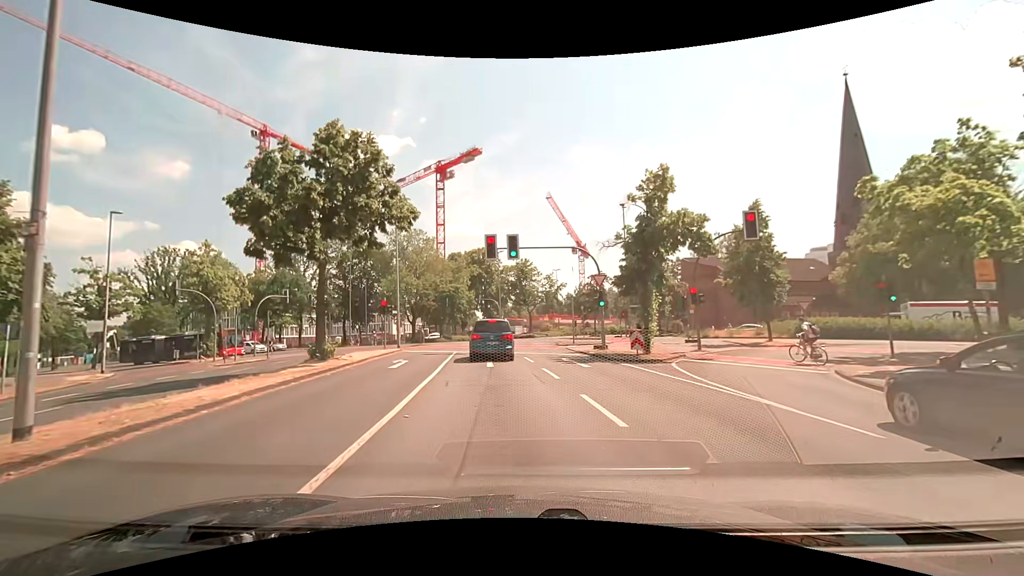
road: unclassified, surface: asphalt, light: Day
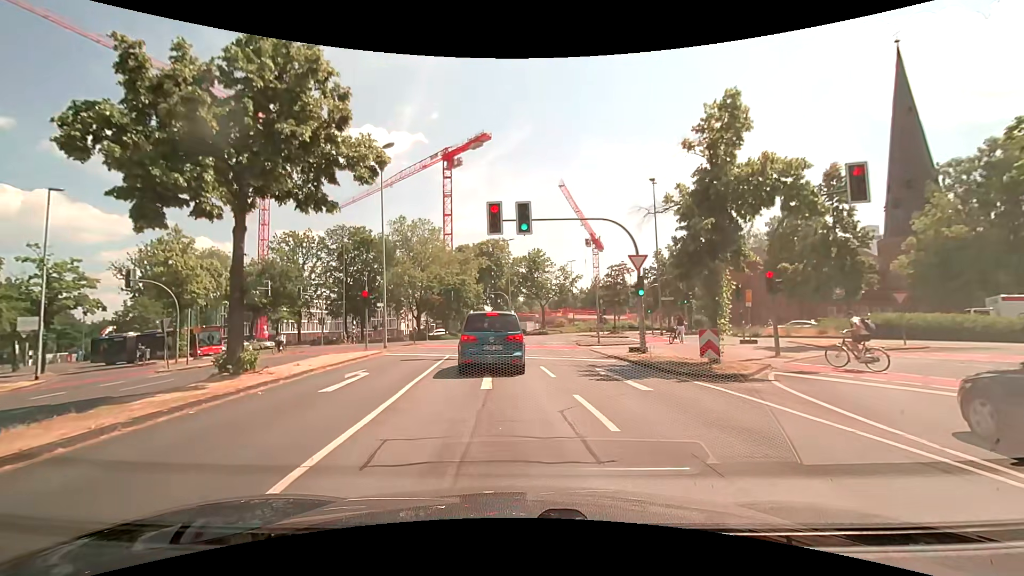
(-0.2, +6.4) m; -2°
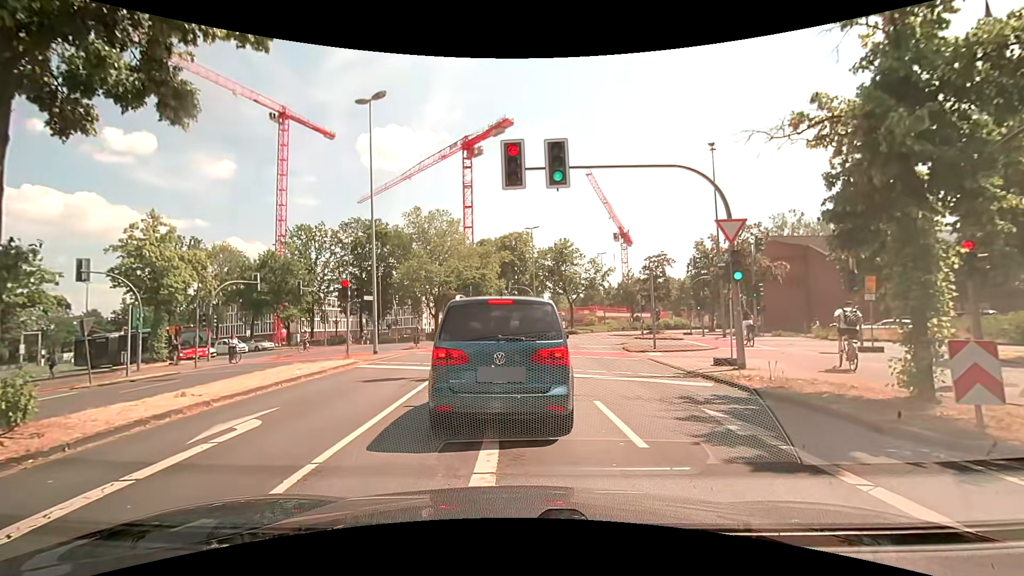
(-0.1, +6.6) m; -2°
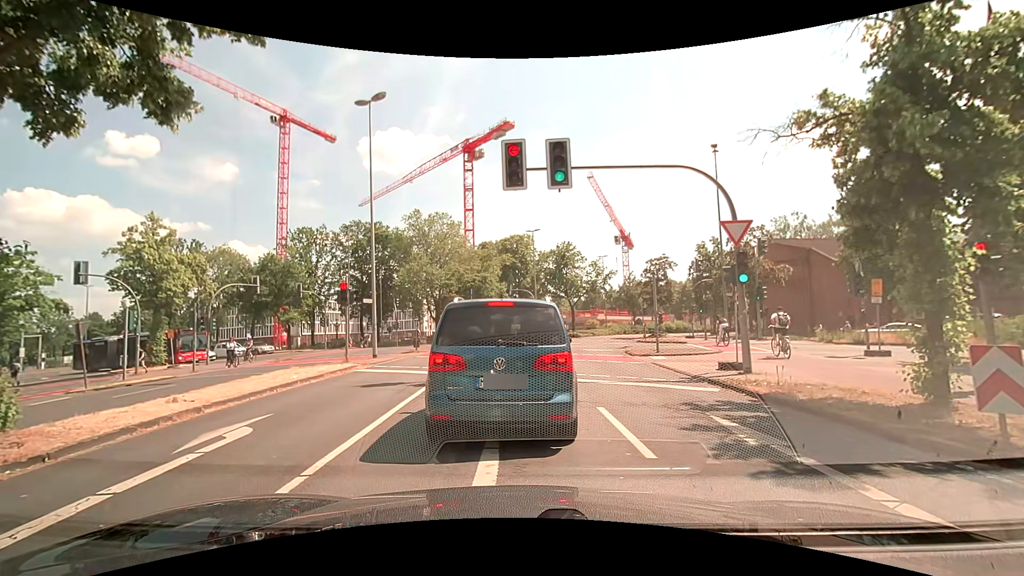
(0.0, +0.3) m; 0°
